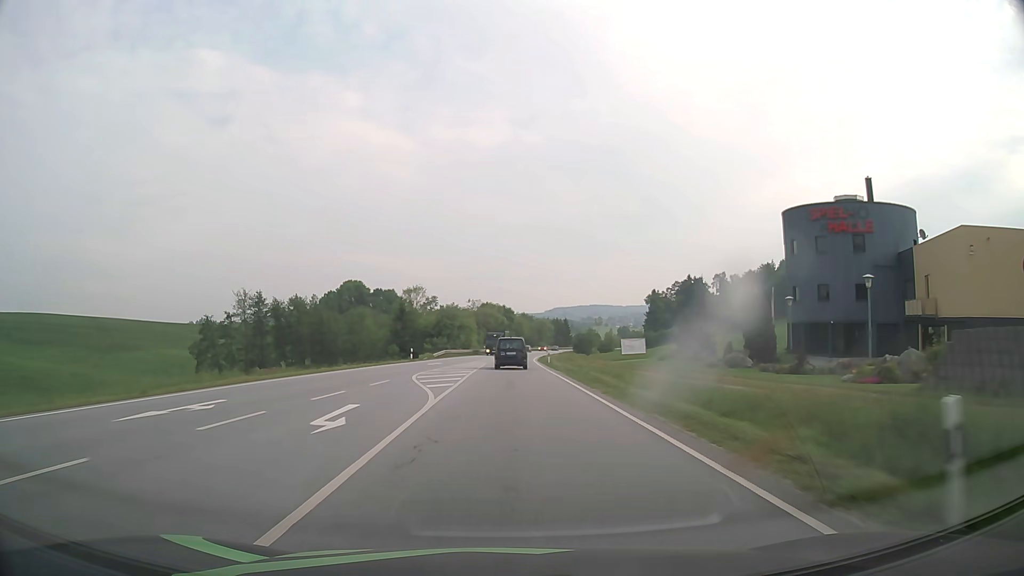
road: primary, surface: asphalt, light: Day
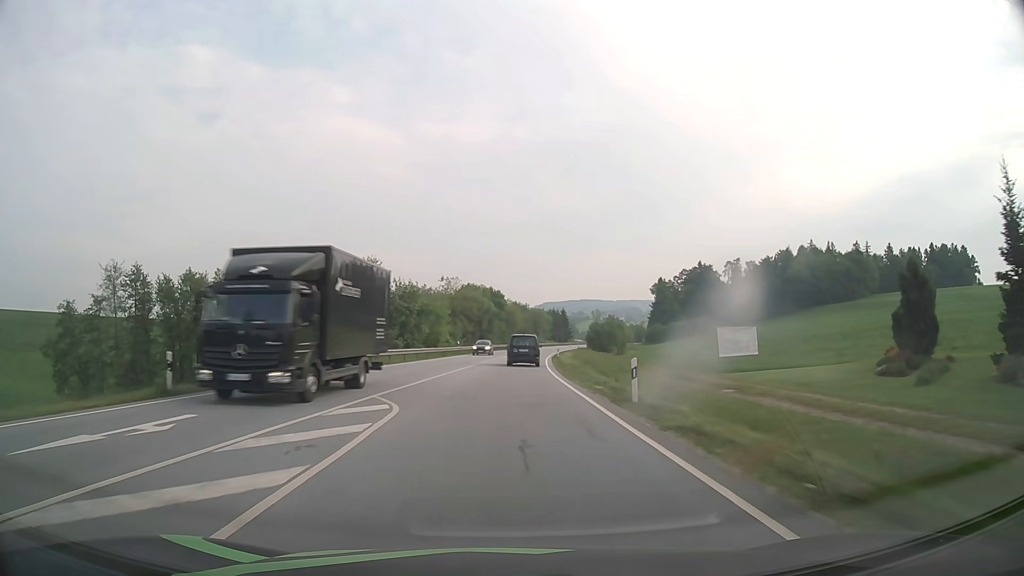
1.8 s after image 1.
(+0.2, +39.0) m; +1°
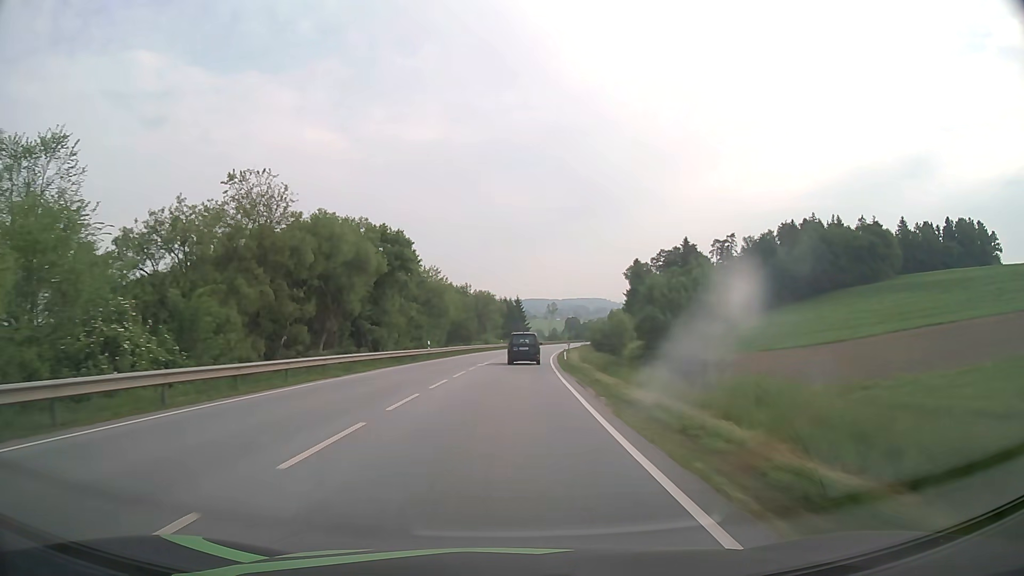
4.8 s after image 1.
(+2.7, +65.3) m; +5°
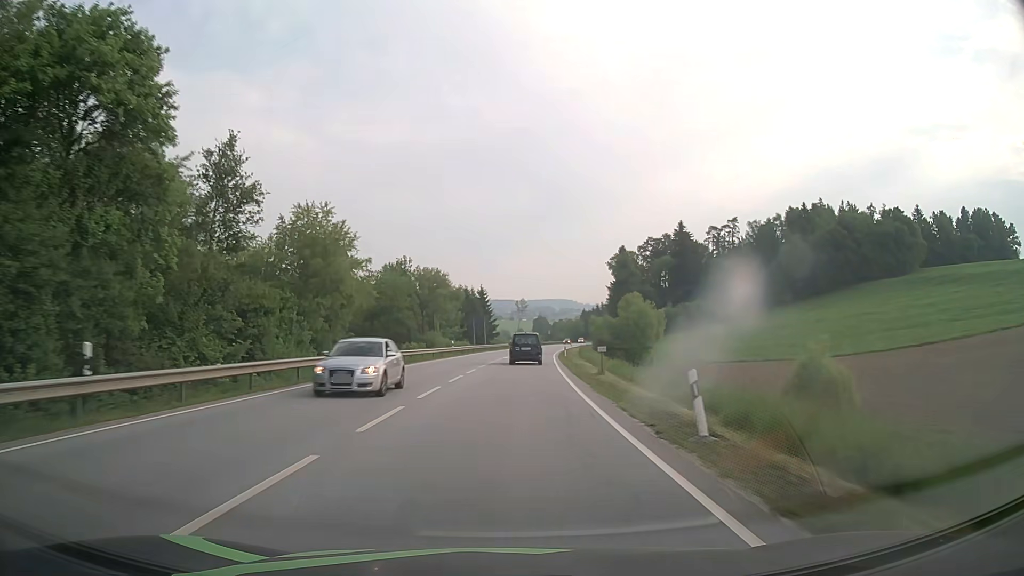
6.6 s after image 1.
(+0.9, +39.2) m; +3°
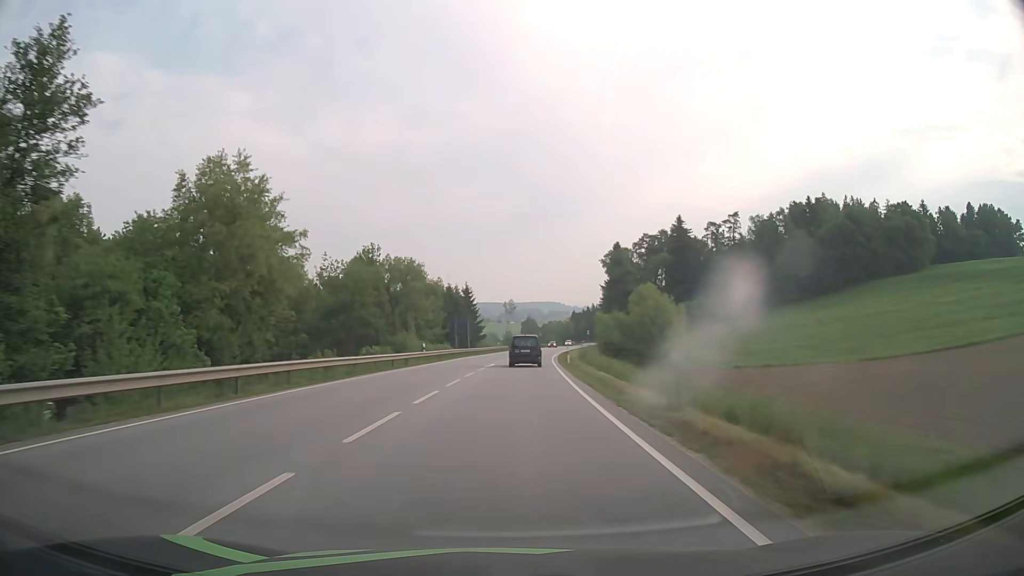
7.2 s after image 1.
(+0.1, +13.1) m; +1°
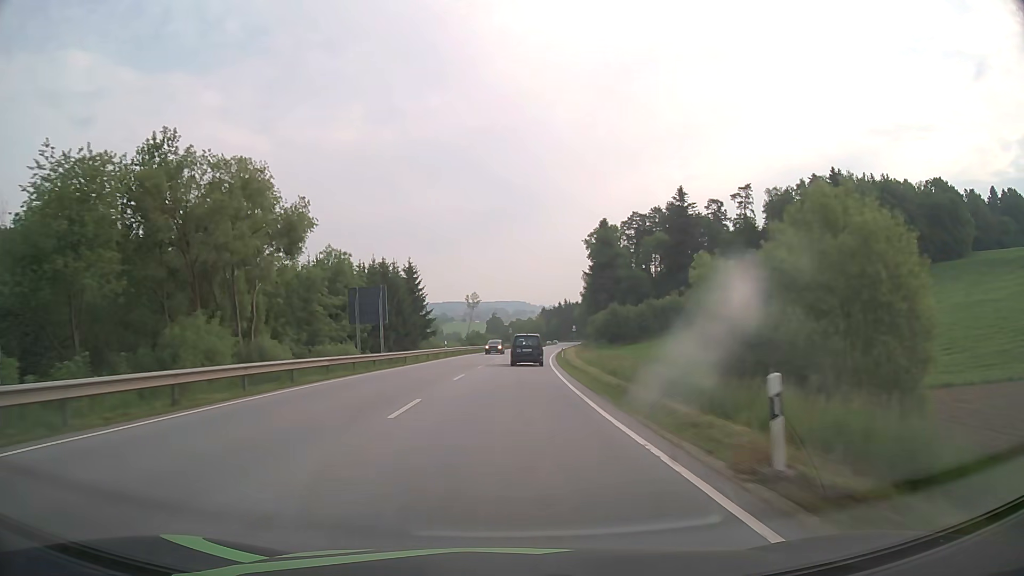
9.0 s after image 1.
(+0.9, +39.2) m; +3°
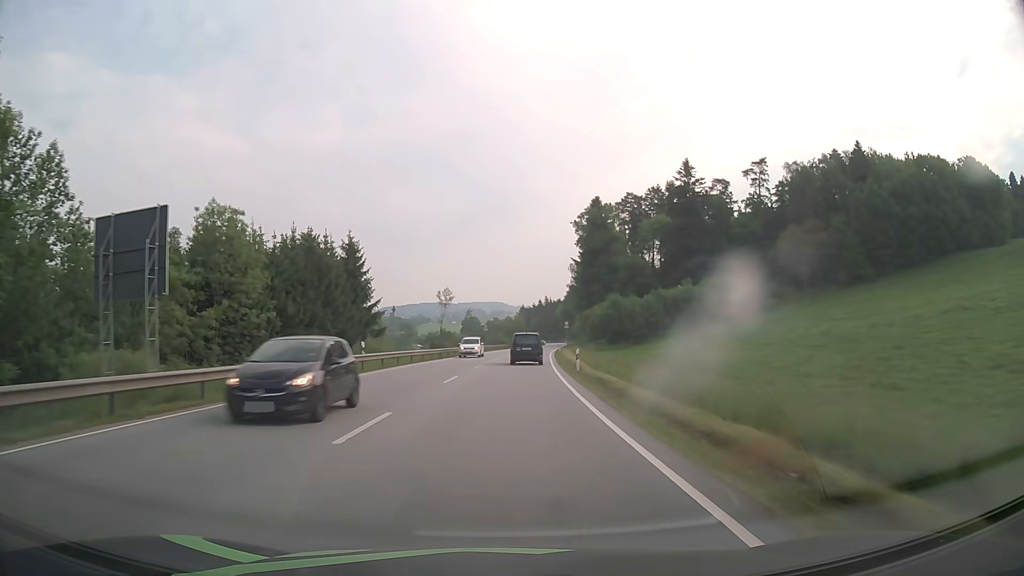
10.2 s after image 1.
(+0.5, +26.1) m; +2°
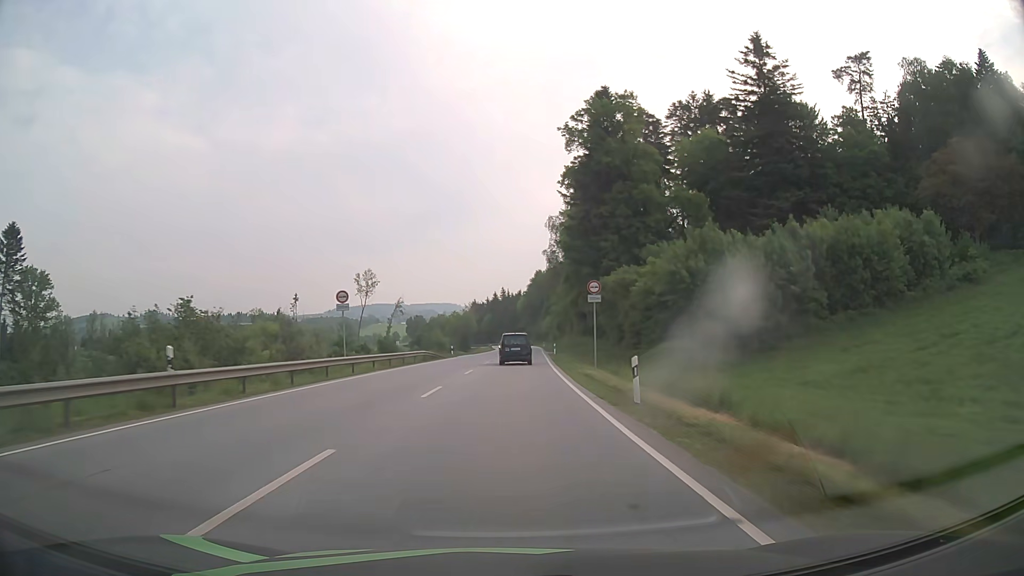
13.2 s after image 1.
(+2.6, +65.3) m; +4°
(0, +10) (0, +20) (0, +30) (+1, +40) (+1, +50) (+1, +60) (+2, +70) (+2, +80) (+3, +90) (+3, +100) m
